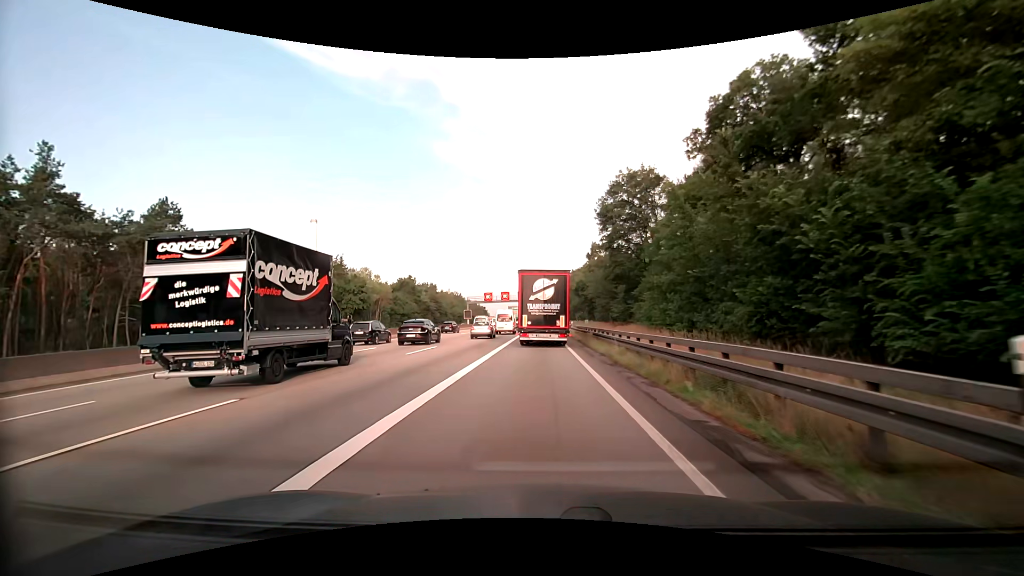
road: motorway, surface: asphalt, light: Day
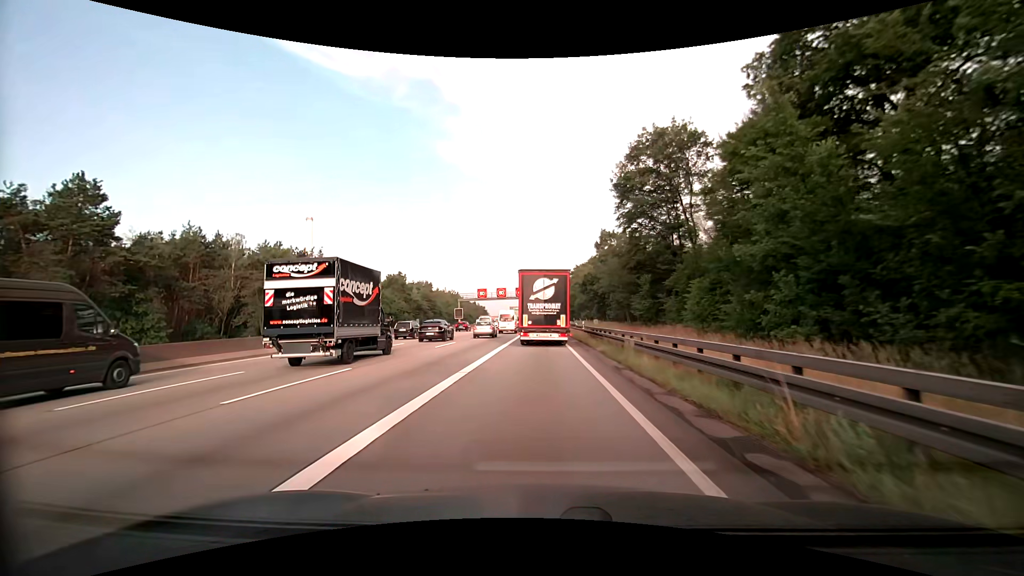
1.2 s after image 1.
(+0.1, +12.6) m; 0°
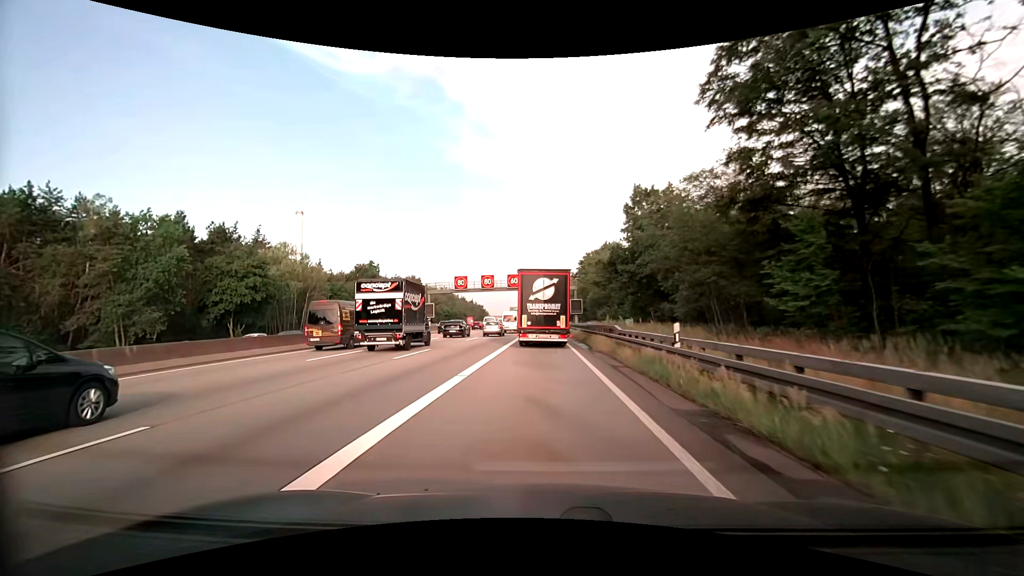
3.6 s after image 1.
(0.0, +26.0) m; 0°
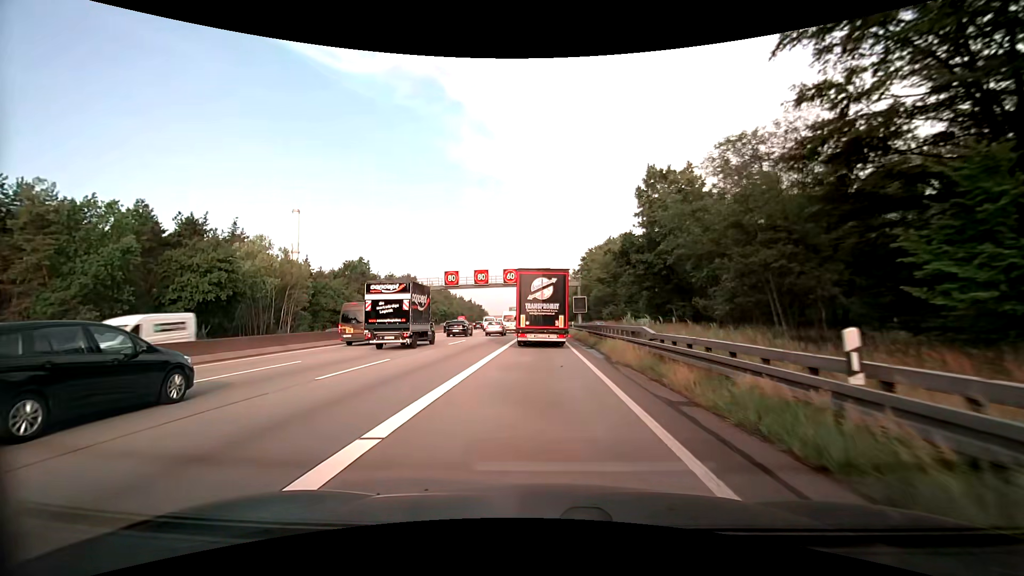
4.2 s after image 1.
(+0.1, +6.7) m; +1°
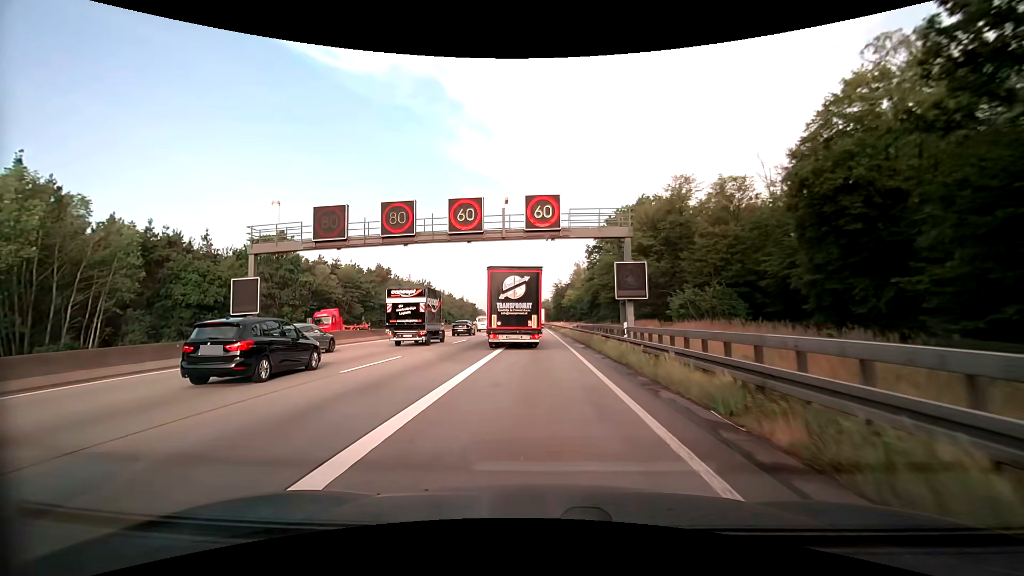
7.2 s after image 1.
(-0.1, +34.4) m; 0°
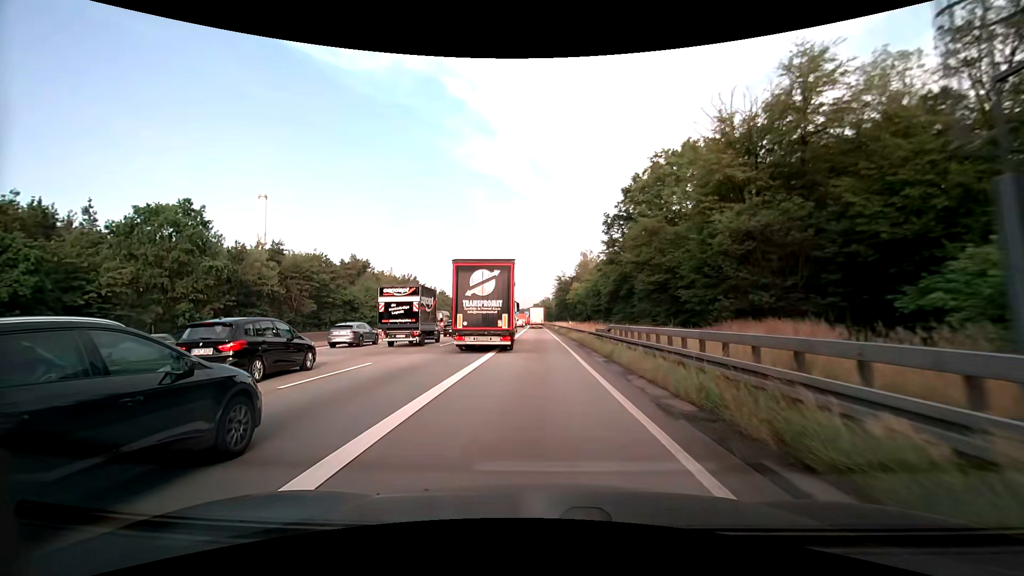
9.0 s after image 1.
(0.0, +21.5) m; 0°
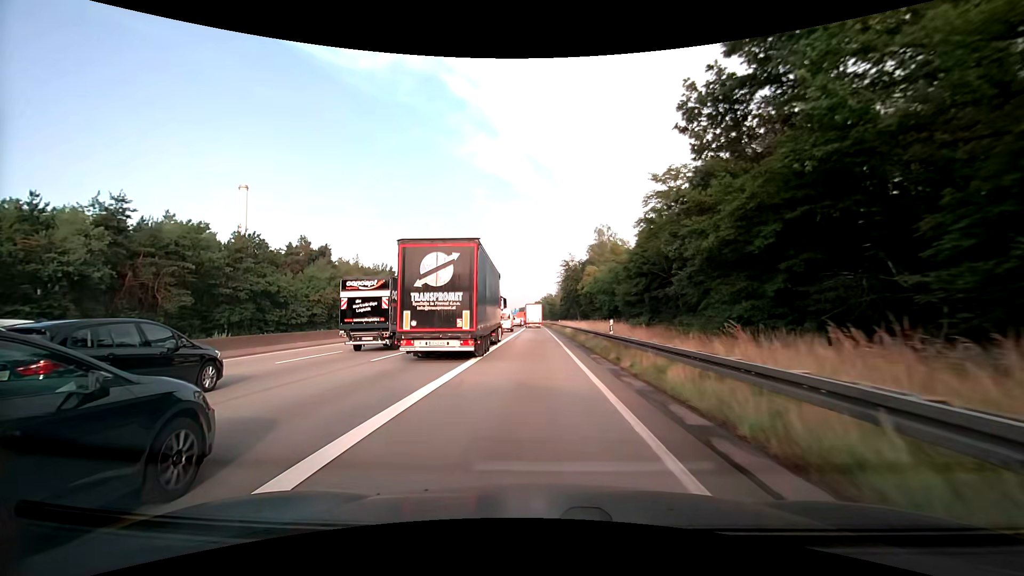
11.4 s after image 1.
(-0.3, +29.2) m; -1°
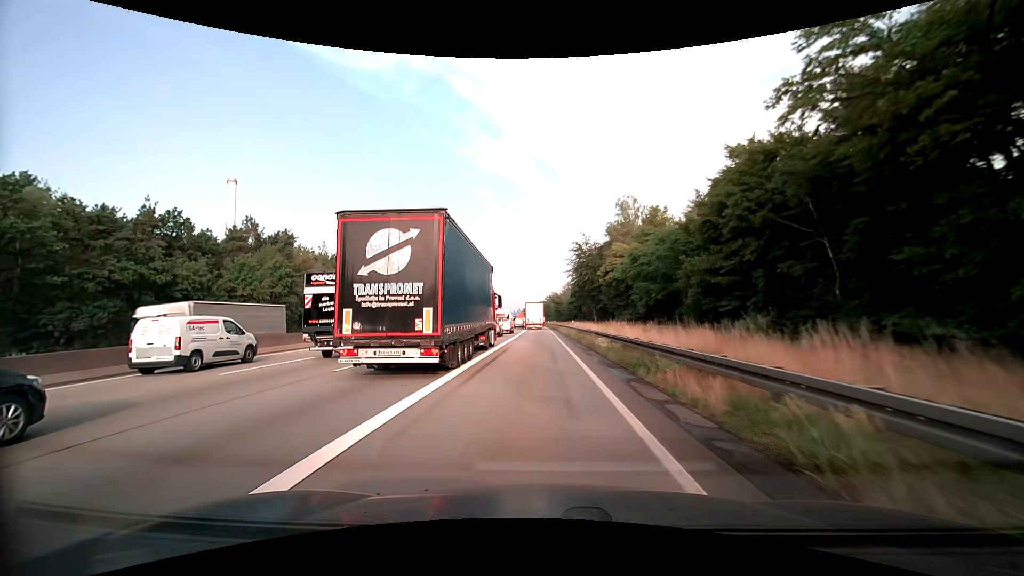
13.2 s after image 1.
(0.0, +21.3) m; 0°
(0, +10) (0, +20) (0, +30) (0, +40) (0, +50) (0, +60) (0, +70) (0, +80) (0, +90) (0, +100) m
